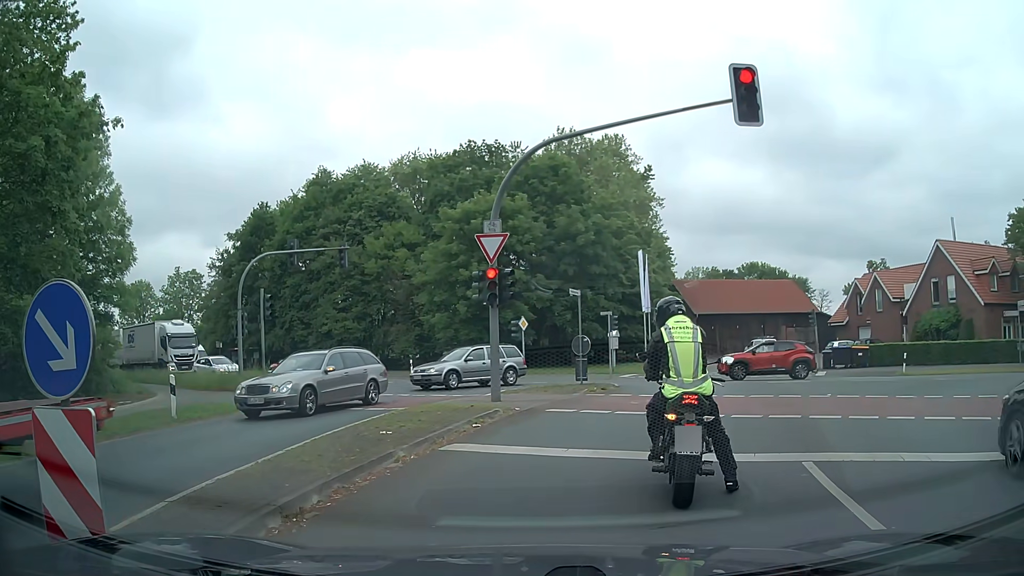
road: secondary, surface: asphalt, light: Day
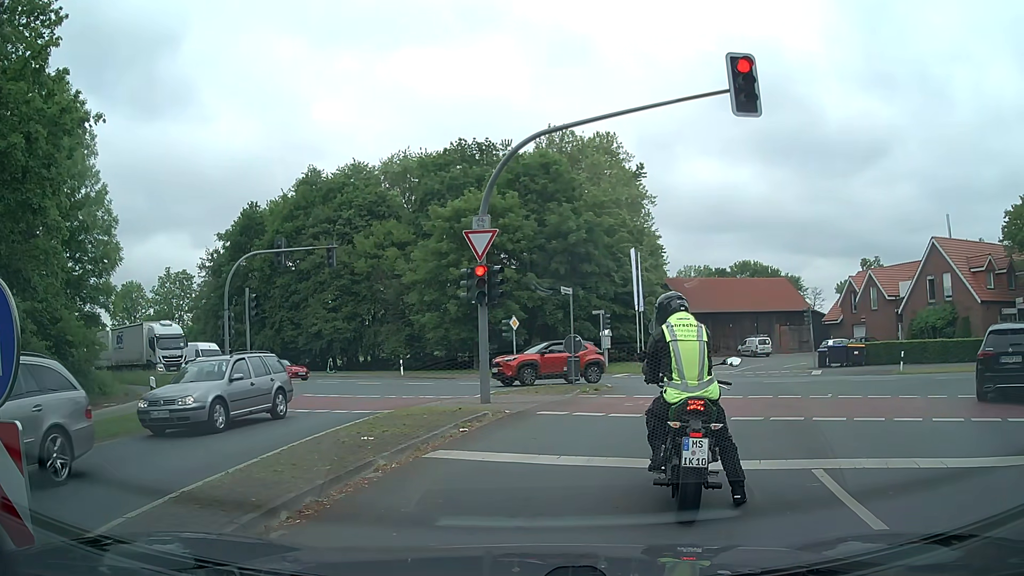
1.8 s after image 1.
(0.0, +0.6) m; 0°
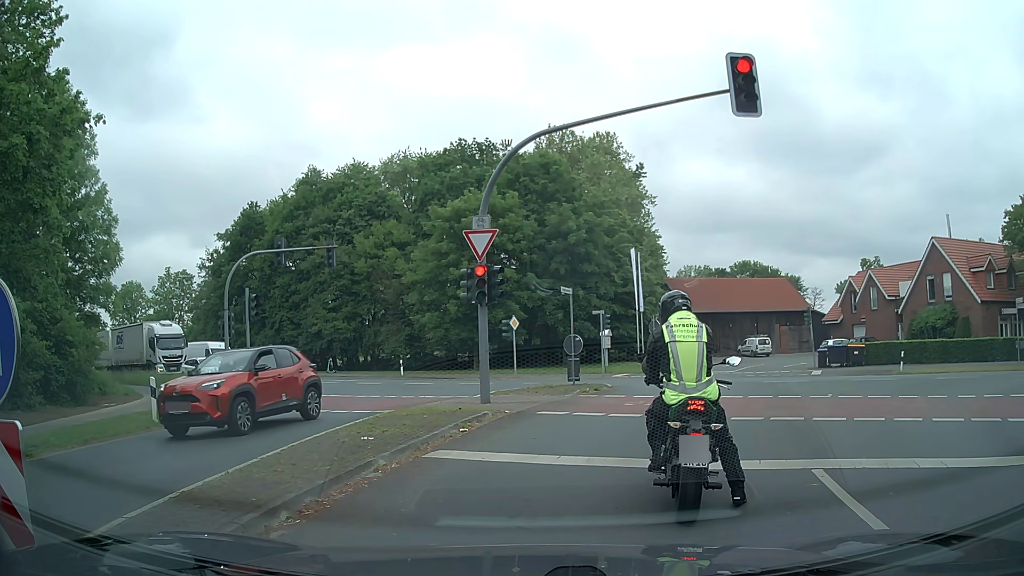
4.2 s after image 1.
(0.0, 0.0) m; 0°
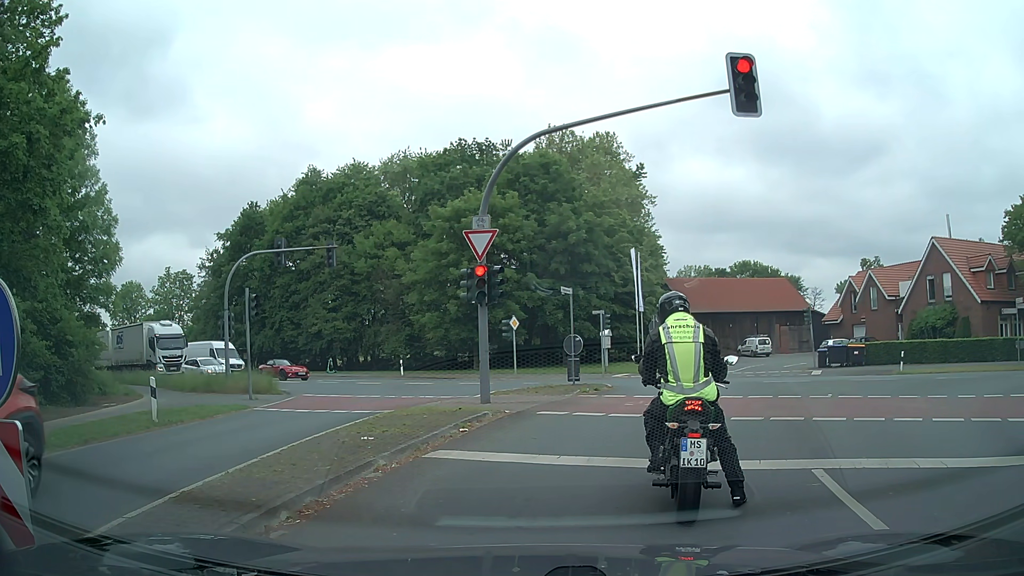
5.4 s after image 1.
(0.0, 0.0) m; 0°
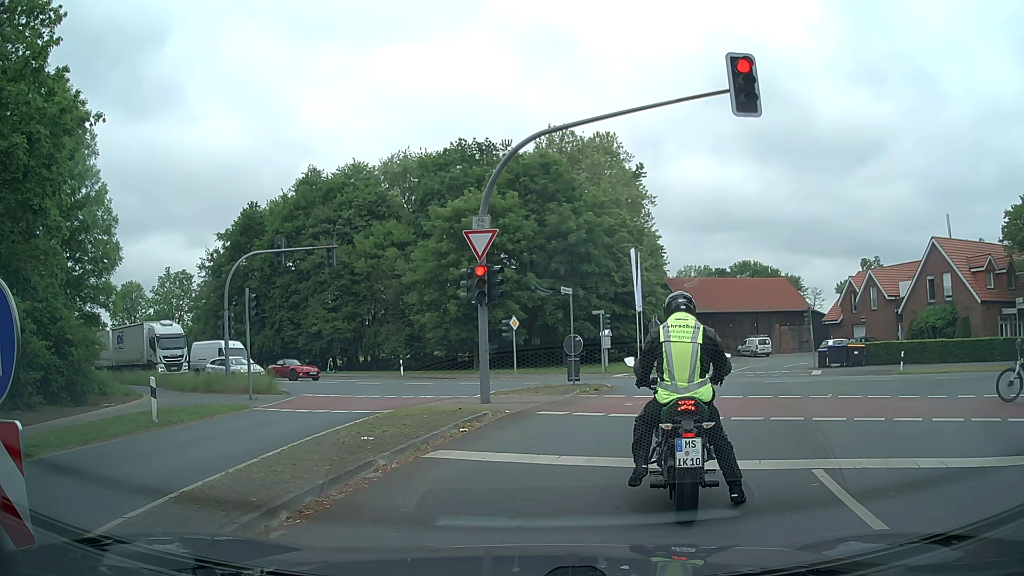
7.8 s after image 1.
(0.0, 0.0) m; 0°
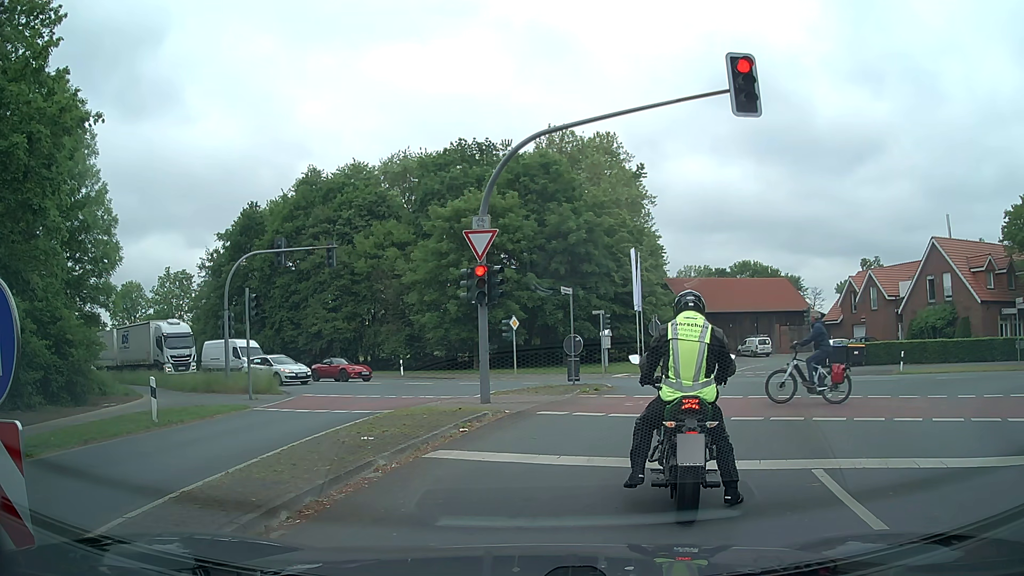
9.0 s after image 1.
(0.0, 0.0) m; 0°
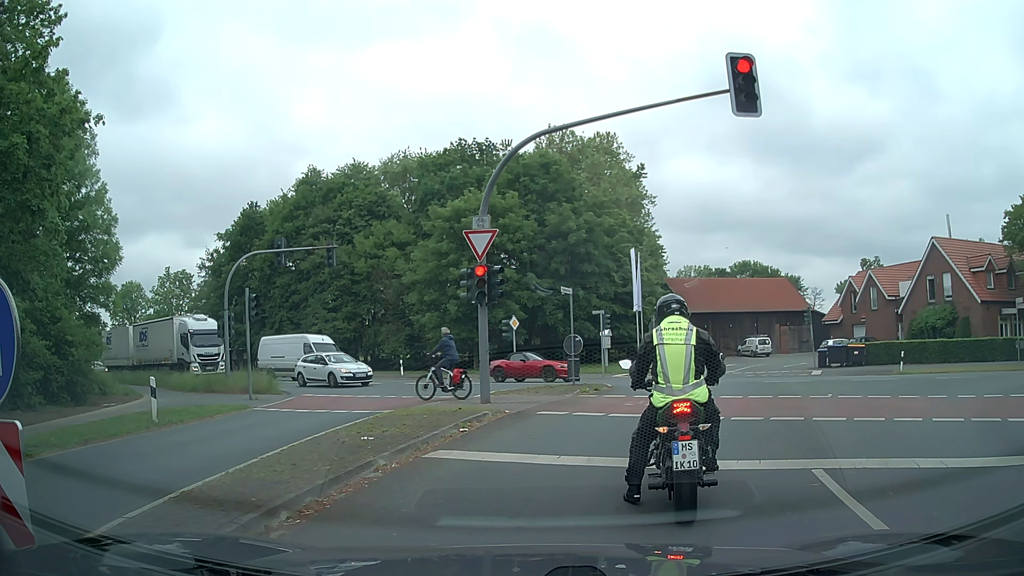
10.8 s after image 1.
(0.0, 0.0) m; 0°
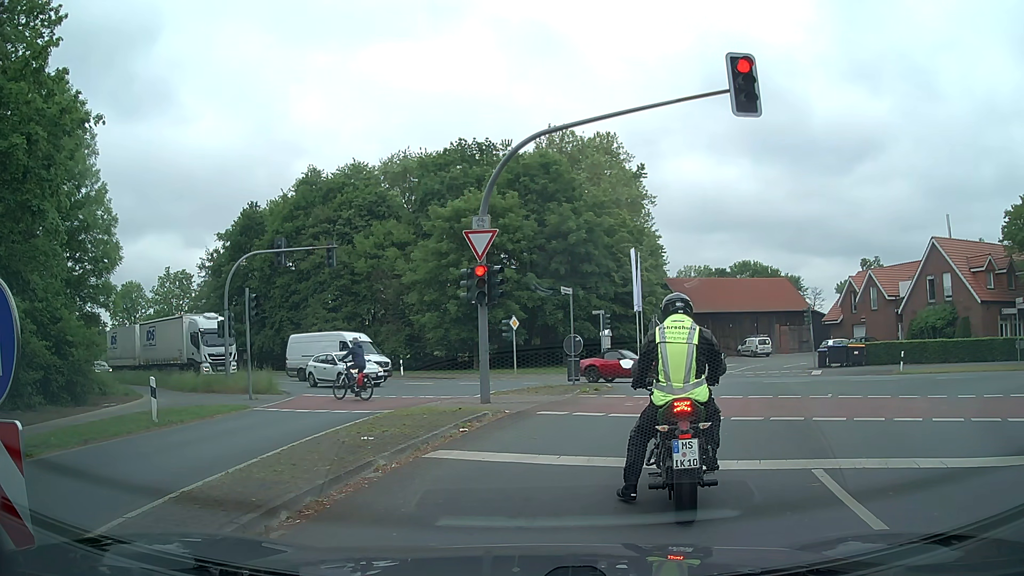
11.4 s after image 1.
(0.0, 0.0) m; 0°
